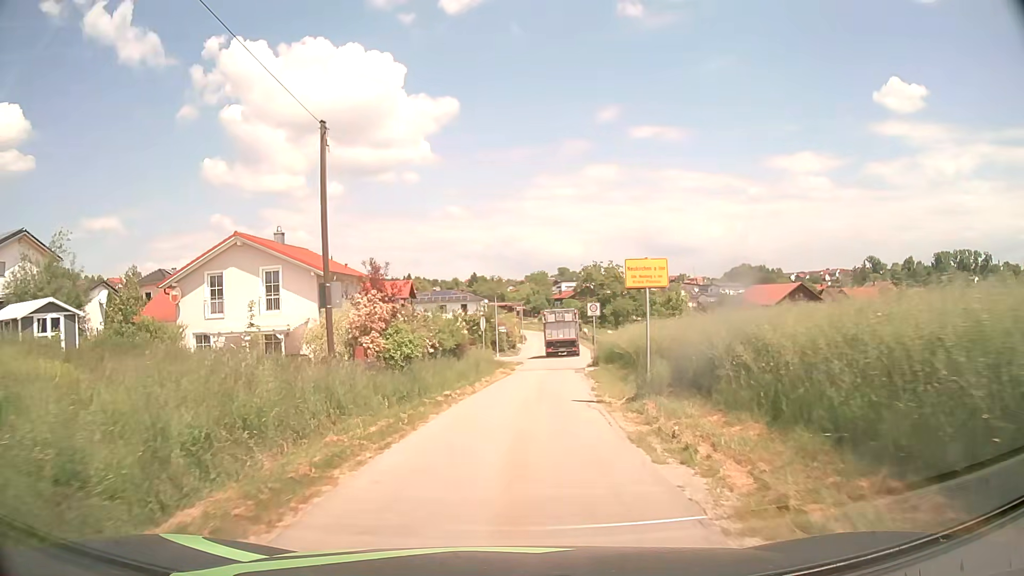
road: unclassified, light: Day
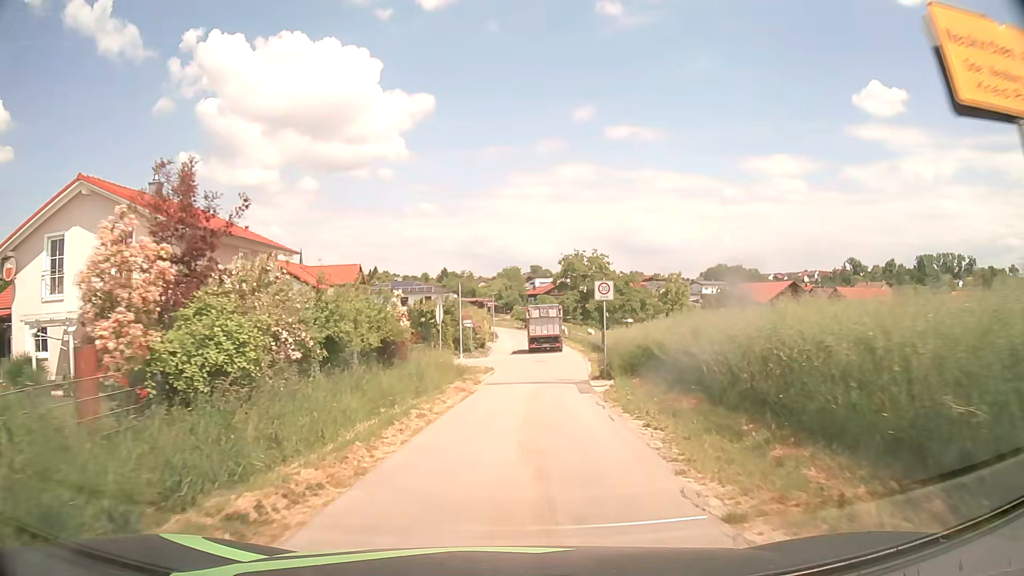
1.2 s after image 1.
(+0.2, +11.6) m; +2°
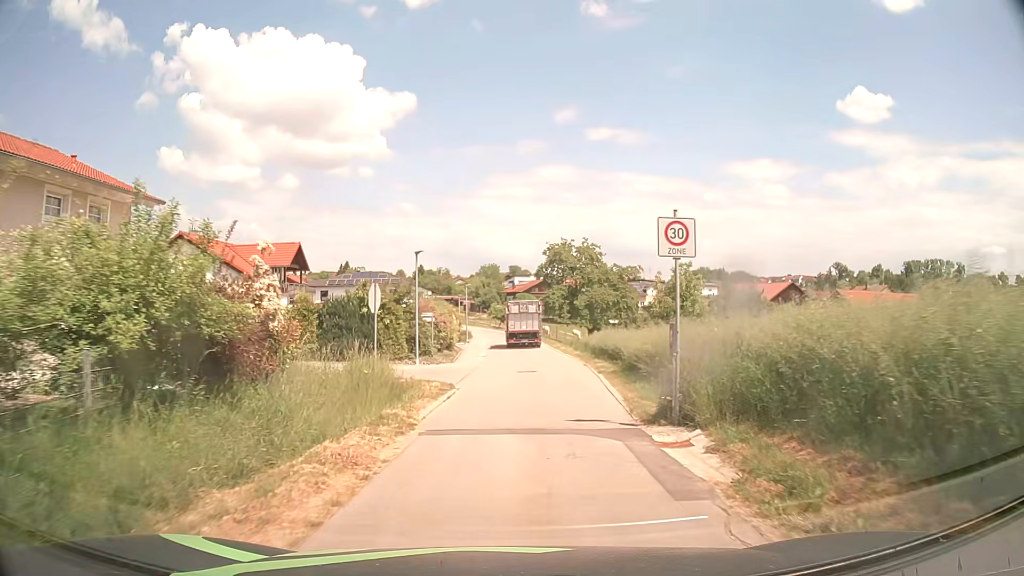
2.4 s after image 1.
(+0.2, +11.2) m; +2°
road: residential
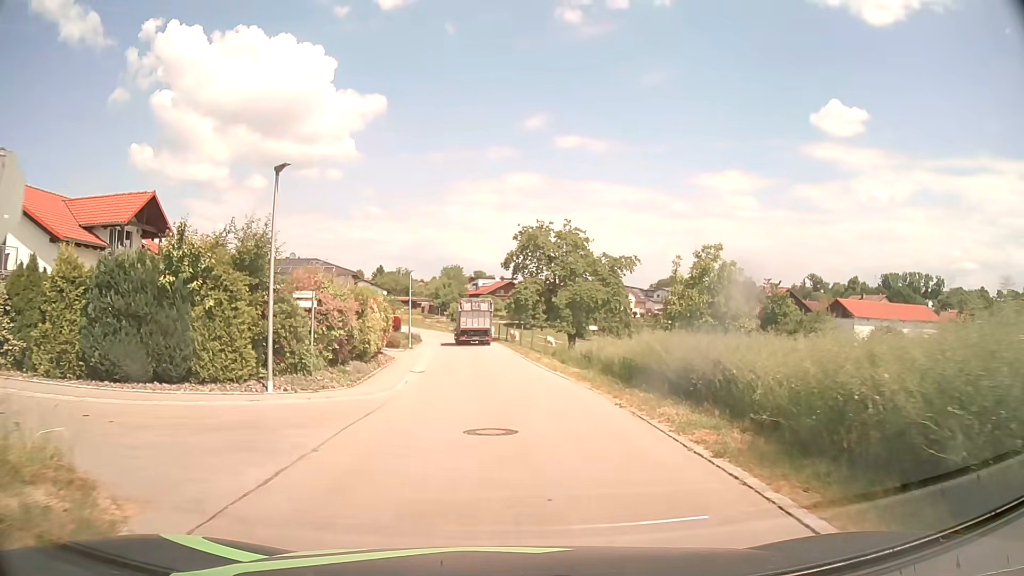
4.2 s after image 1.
(+0.4, +15.9) m; +3°
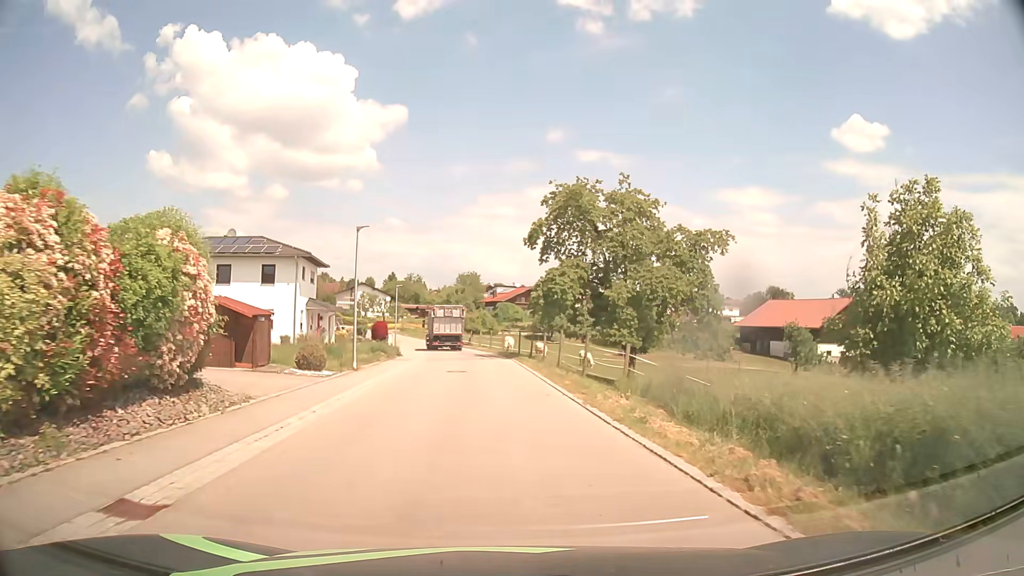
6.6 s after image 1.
(-0.2, +21.0) m; -2°
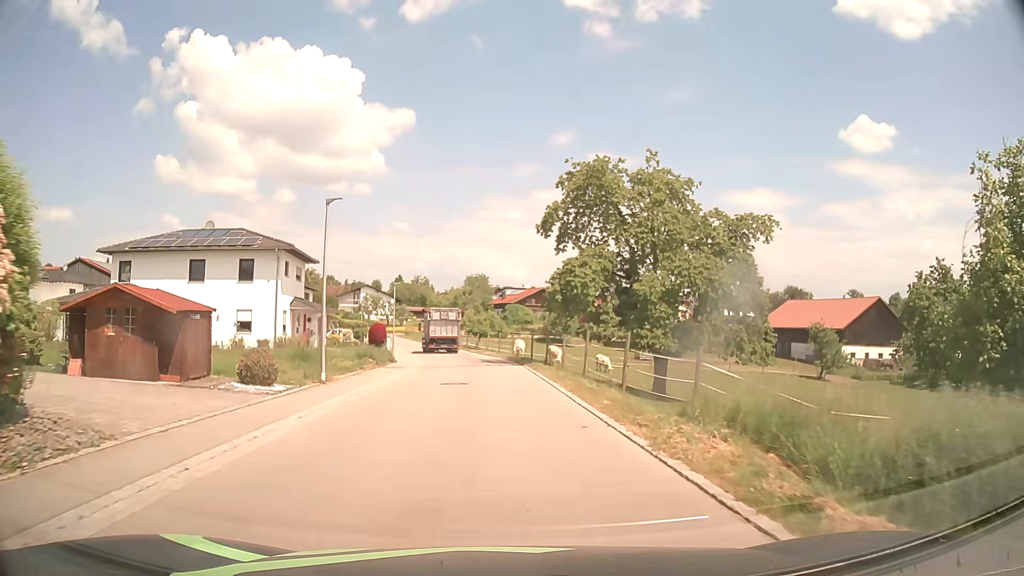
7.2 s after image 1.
(0.0, +5.6) m; -1°
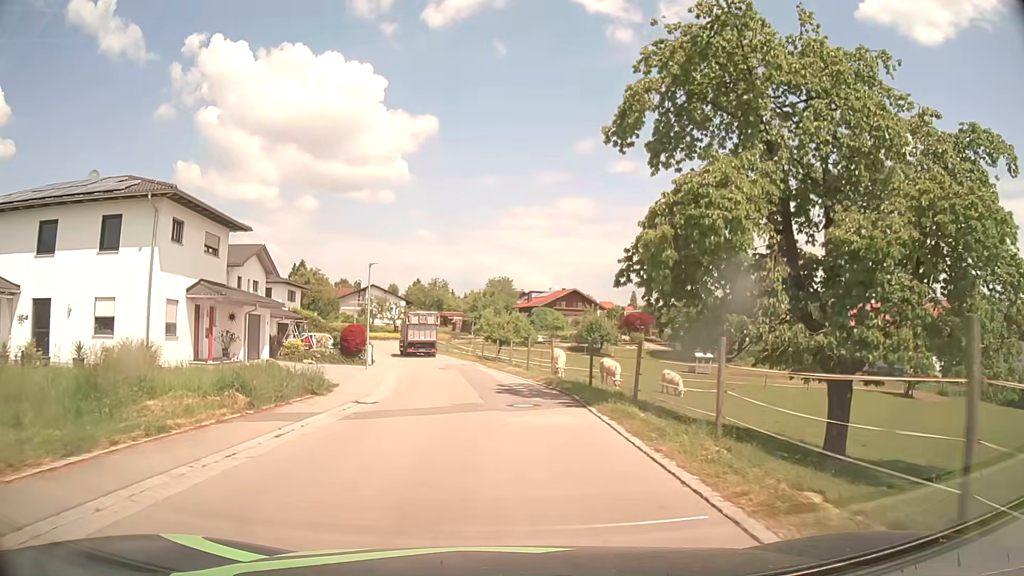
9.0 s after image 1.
(-0.4, +17.1) m; -2°
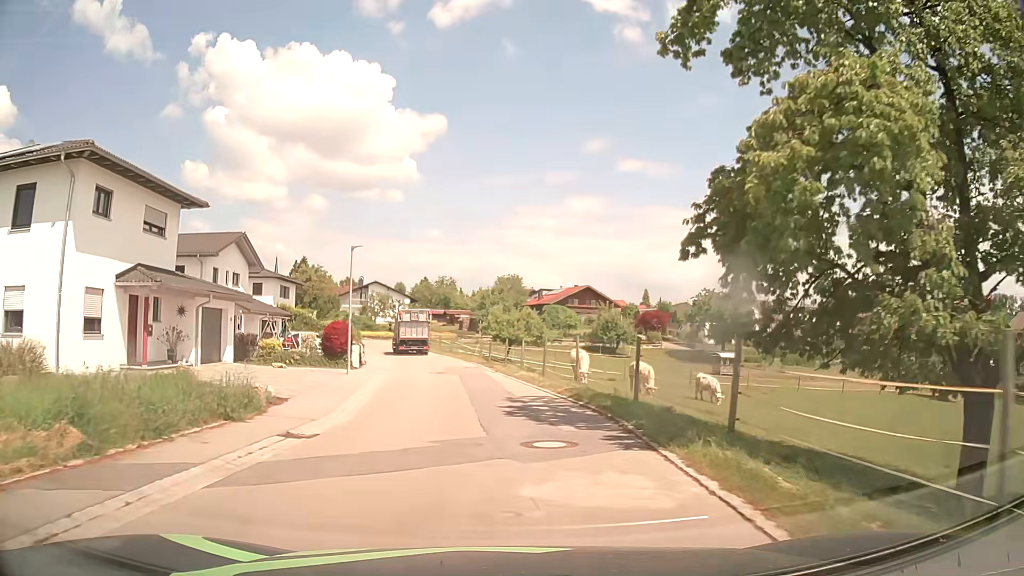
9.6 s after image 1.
(0.0, +5.8) m; -1°
(0, +10) (-1, +20) (-2, +30) (-3, +40) (-6, +50) (-8, +59) (-11, +69) (-14, +78) (-20, +86) (-29, +88) m
